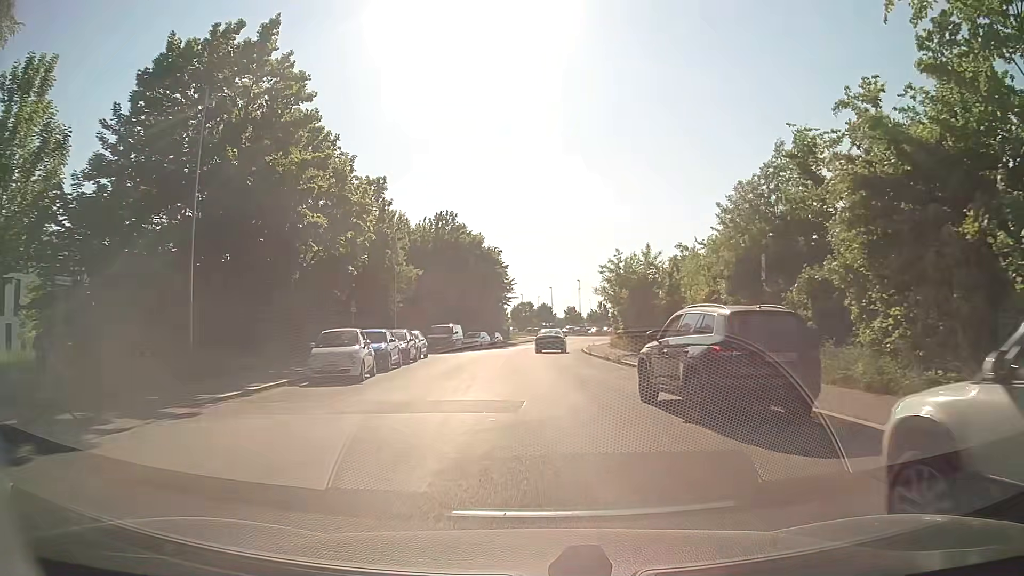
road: residential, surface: asphalt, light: Day
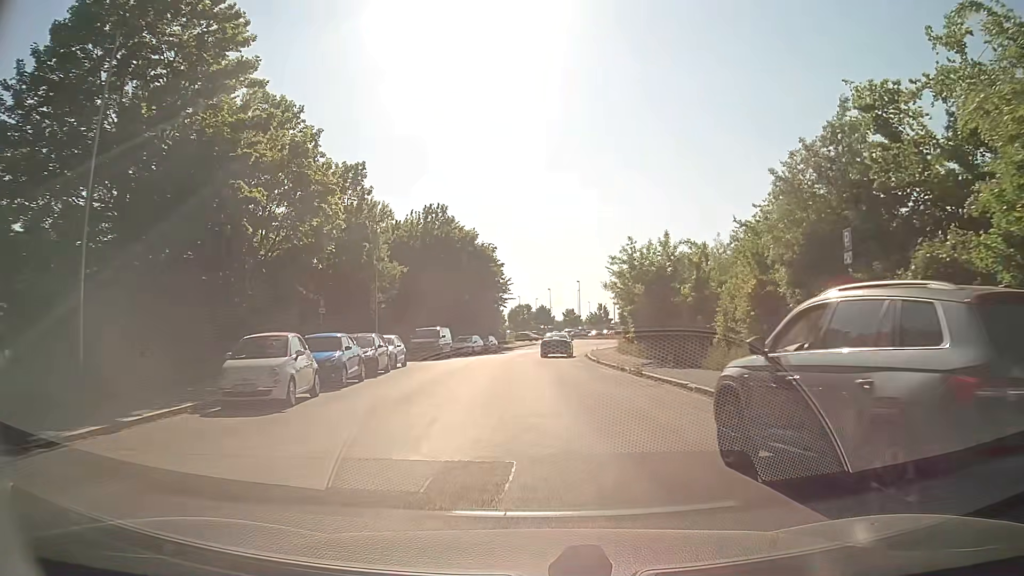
(0.0, +5.6) m; 0°
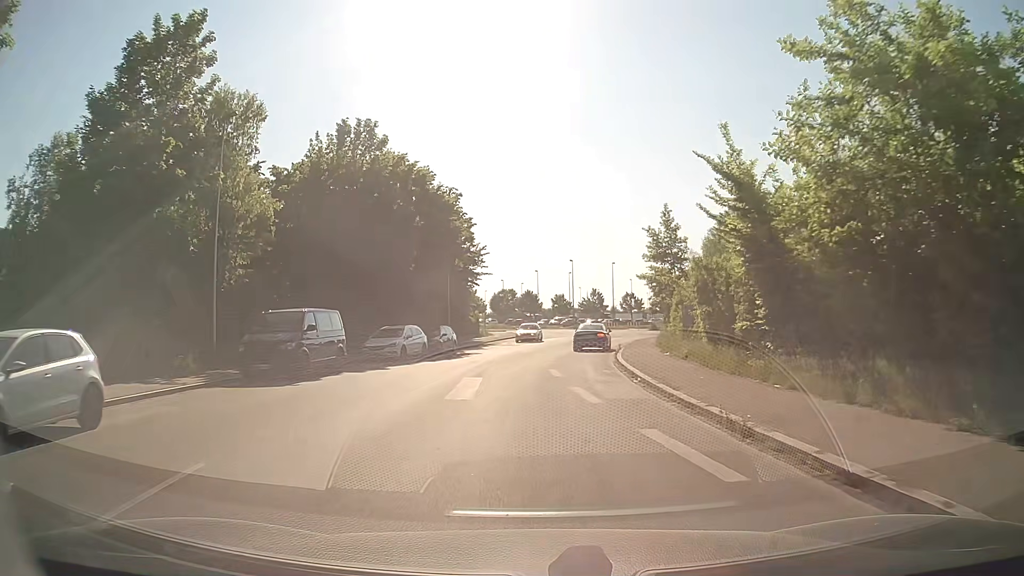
(+0.5, +22.4) m; +2°
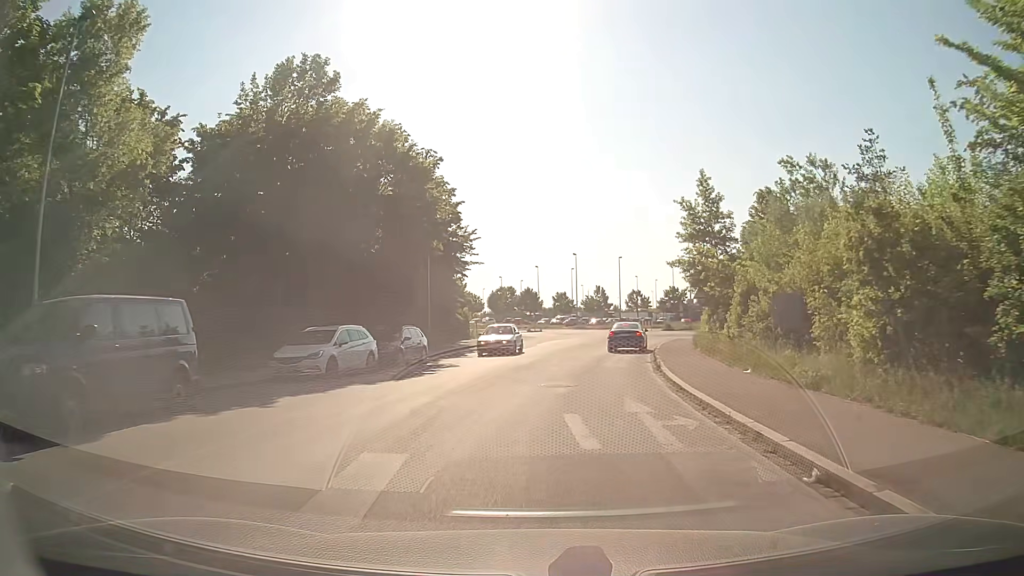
(+0.1, +10.0) m; +1°
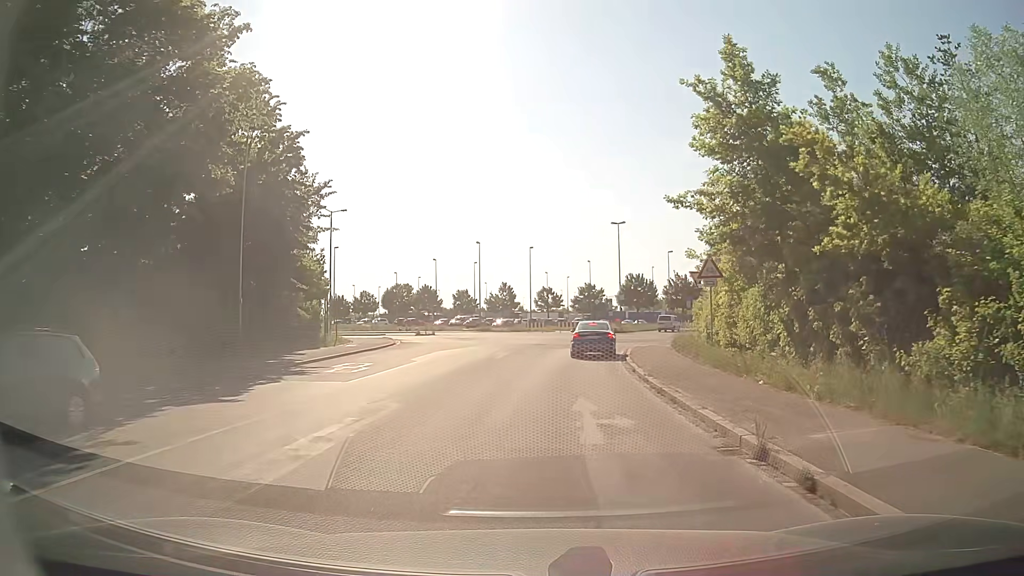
(+0.6, +17.3) m; +8°
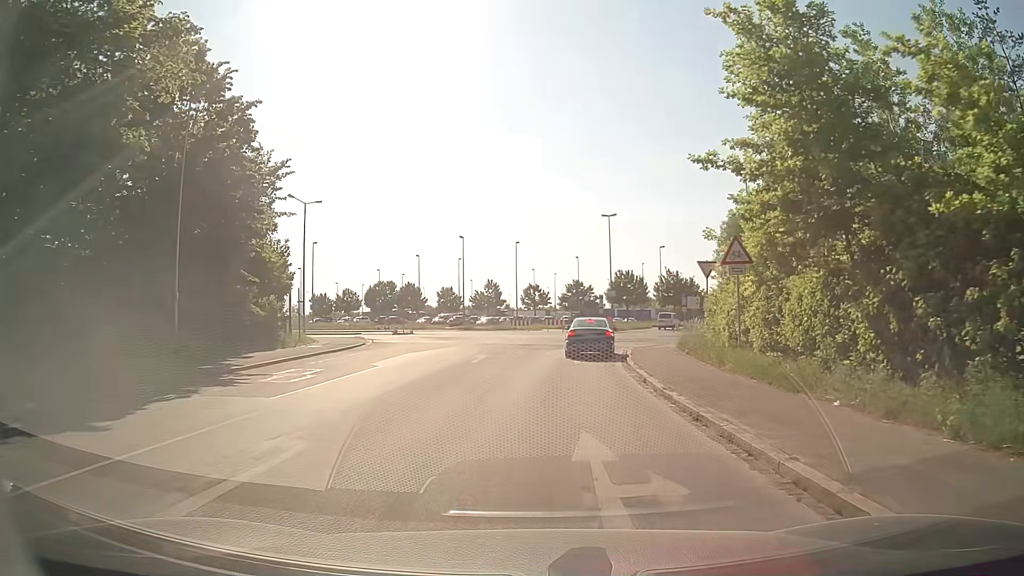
(0.0, +4.1) m; +1°
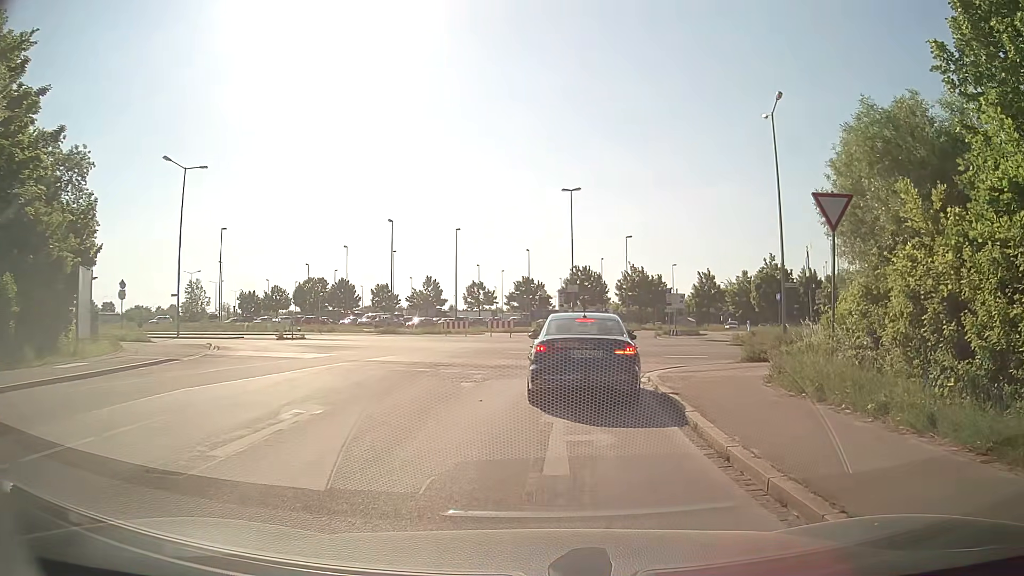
(+0.5, +15.2) m; +5°
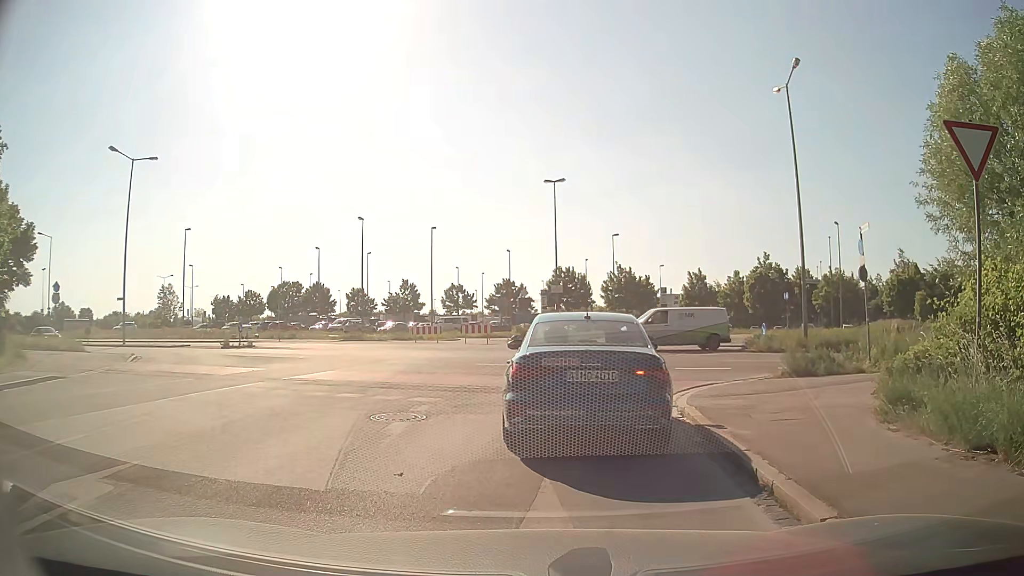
(+0.1, +4.9) m; +2°
(0, +10) (+1, +20) (+2, +30) (+3, +40) (+5, +50) (+7, +59) (+9, +69) (+12, +79) (+15, +88) (+18, +98) m
